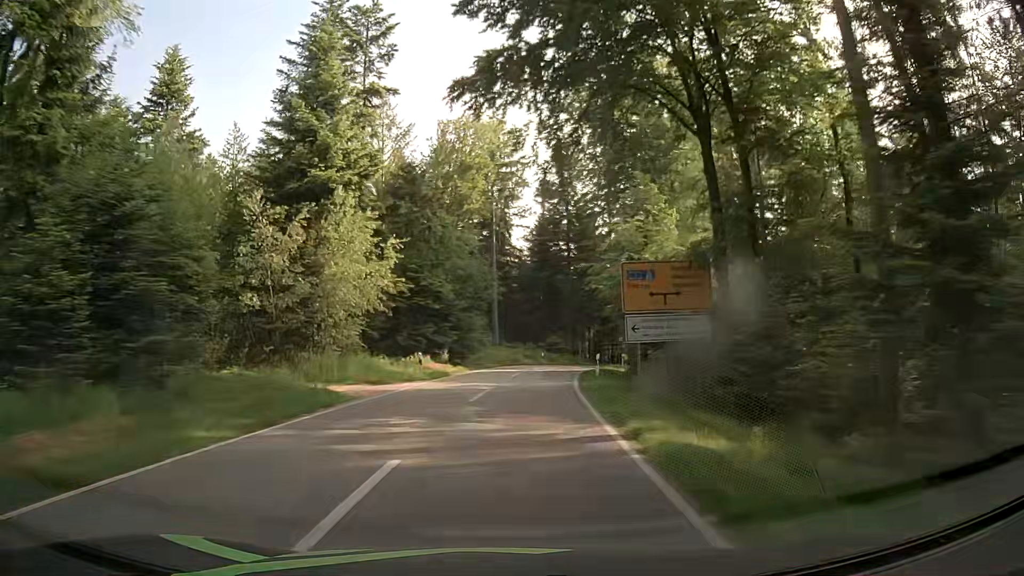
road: tertiary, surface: asphalt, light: Day
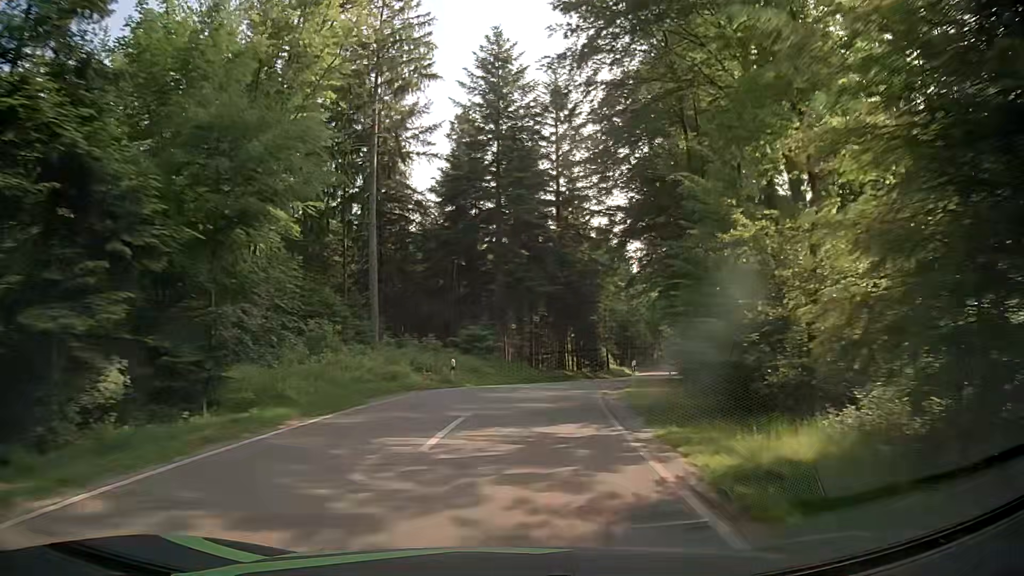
(+1.7, +30.9) m; +8°
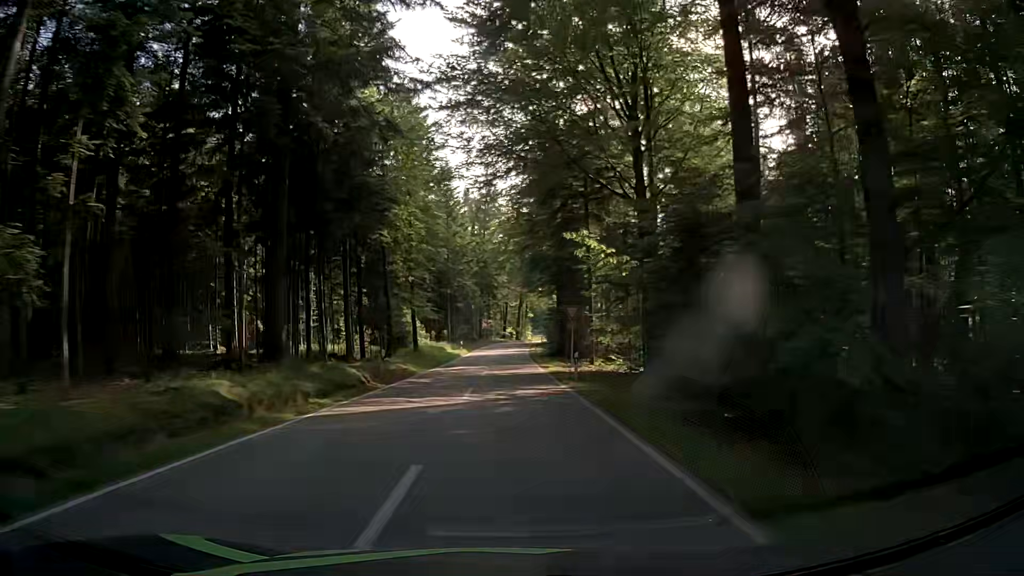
(+5.6, +40.3) m; +15°
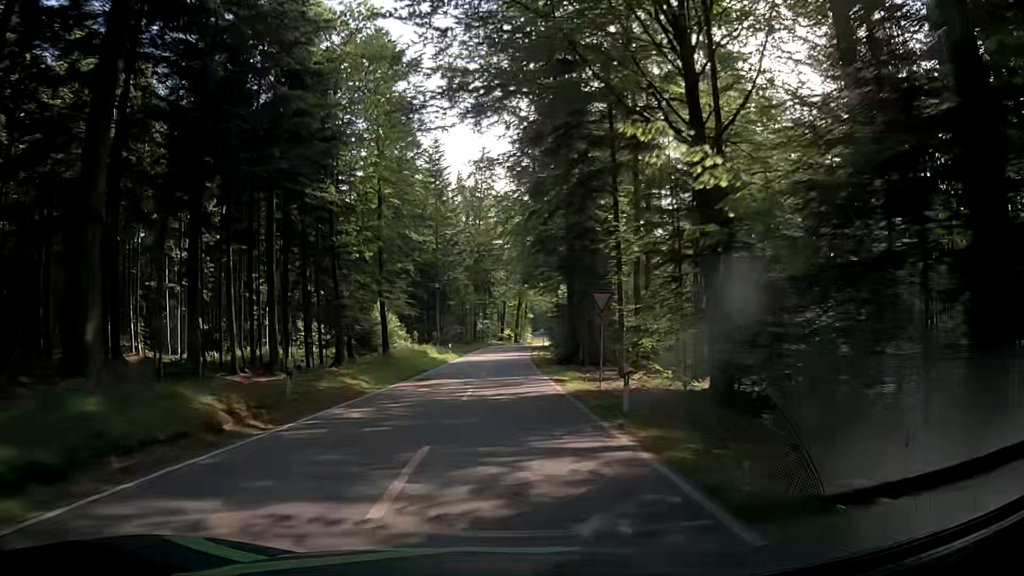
(0.0, +10.8) m; 0°
(0, +10) (0, +20) (0, +30) (0, +40) (0, +50) (0, +60) (+1, +70) (+2, +80) (+3, +90) (+5, +100) m
